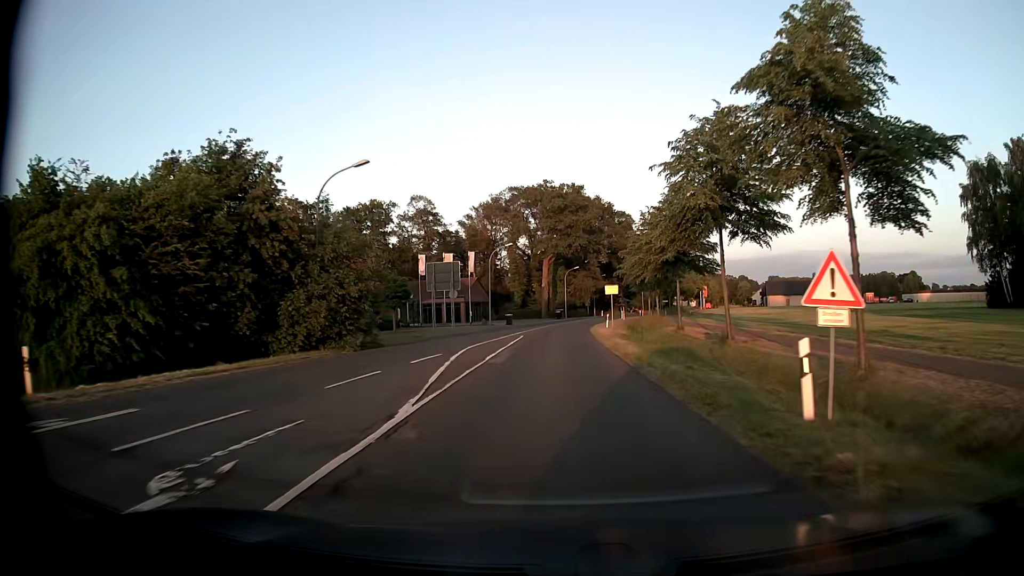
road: secondary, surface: asphalt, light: Day
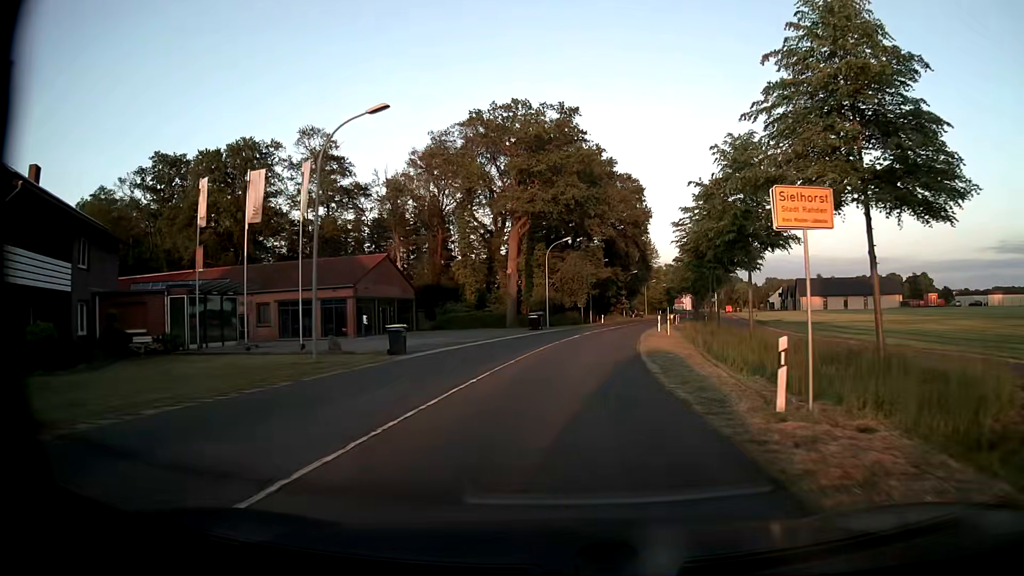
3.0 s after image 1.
(+0.2, +42.4) m; +2°
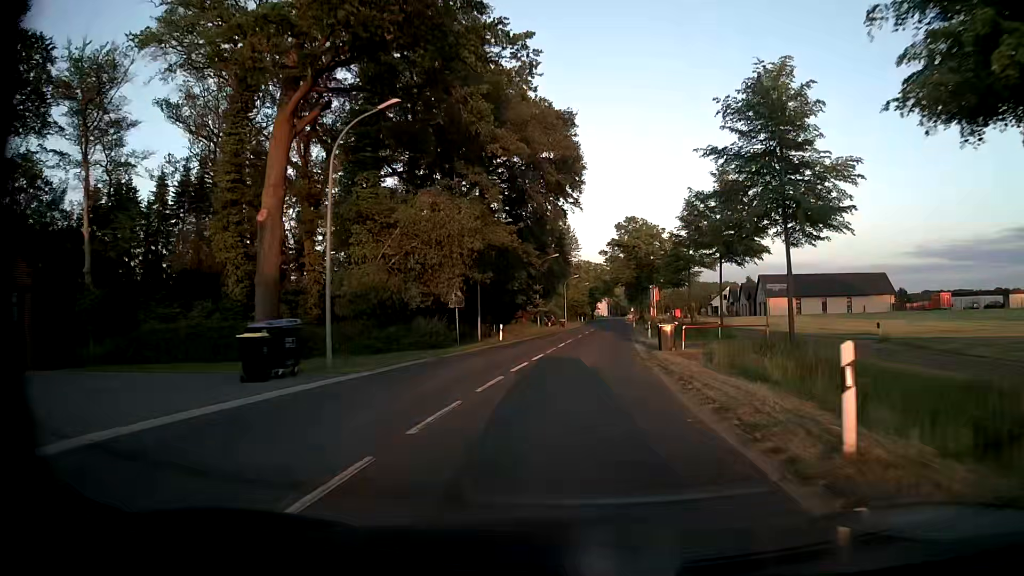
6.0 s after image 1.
(+2.6, +38.2) m; +8°
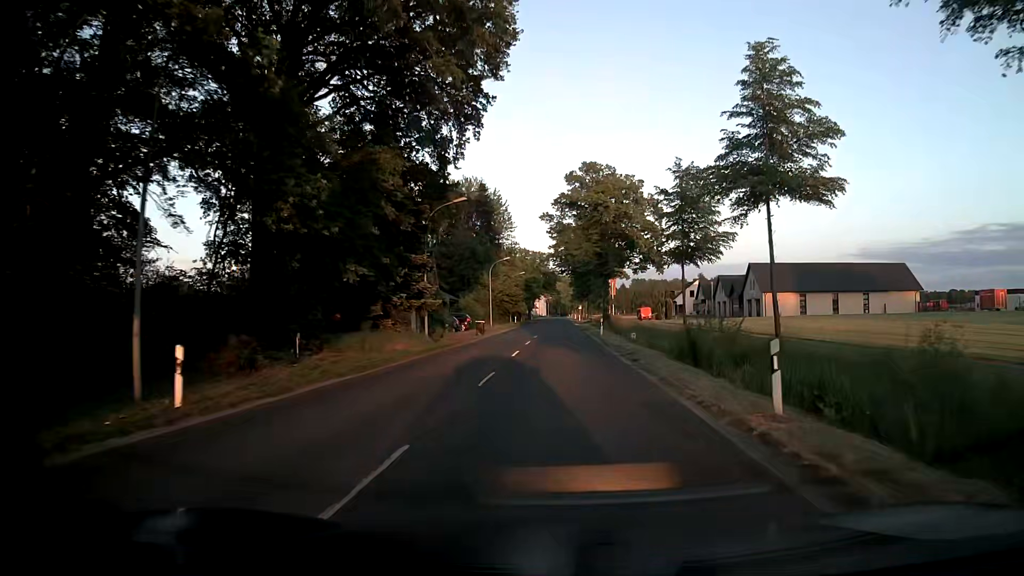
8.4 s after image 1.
(+1.5, +31.3) m; +5°
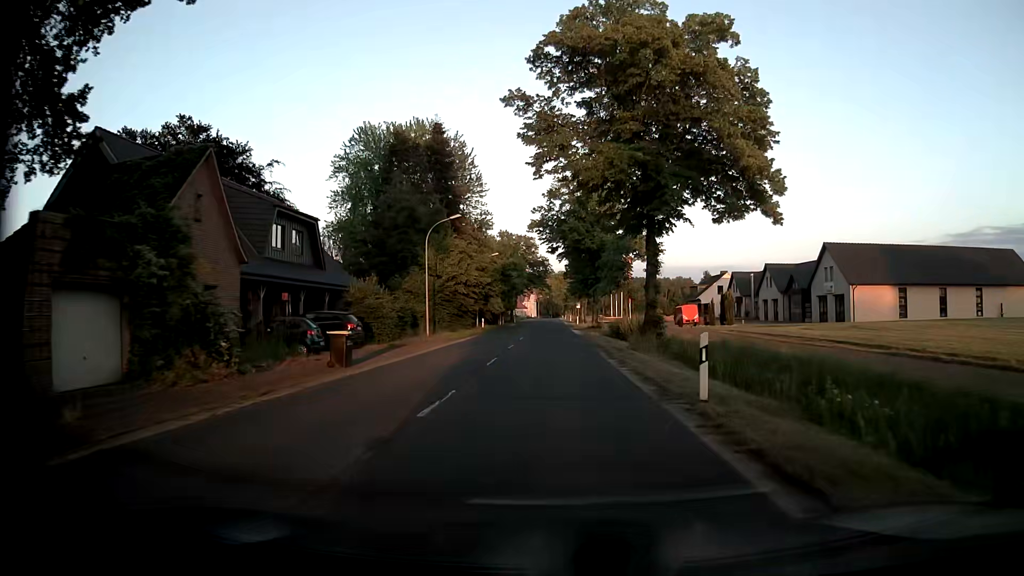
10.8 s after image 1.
(+0.7, +31.4) m; +2°
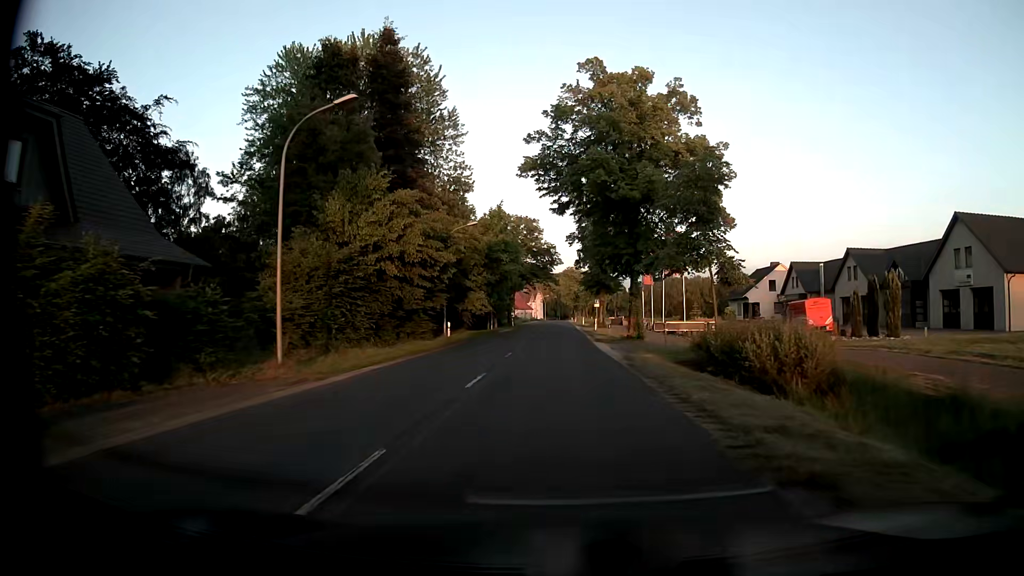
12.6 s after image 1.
(-0.3, +23.5) m; -1°
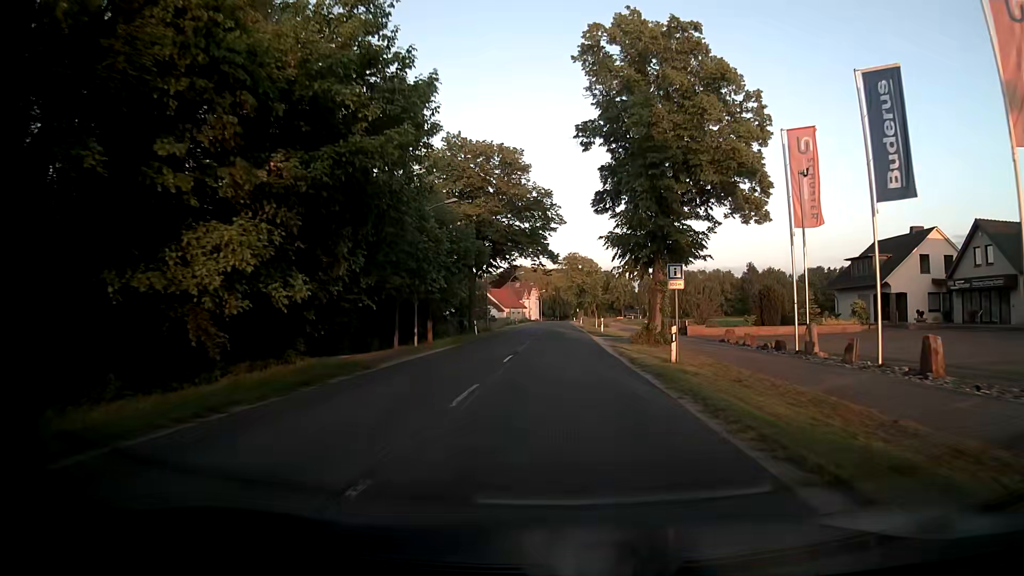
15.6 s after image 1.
(+0.2, +39.0) m; 0°
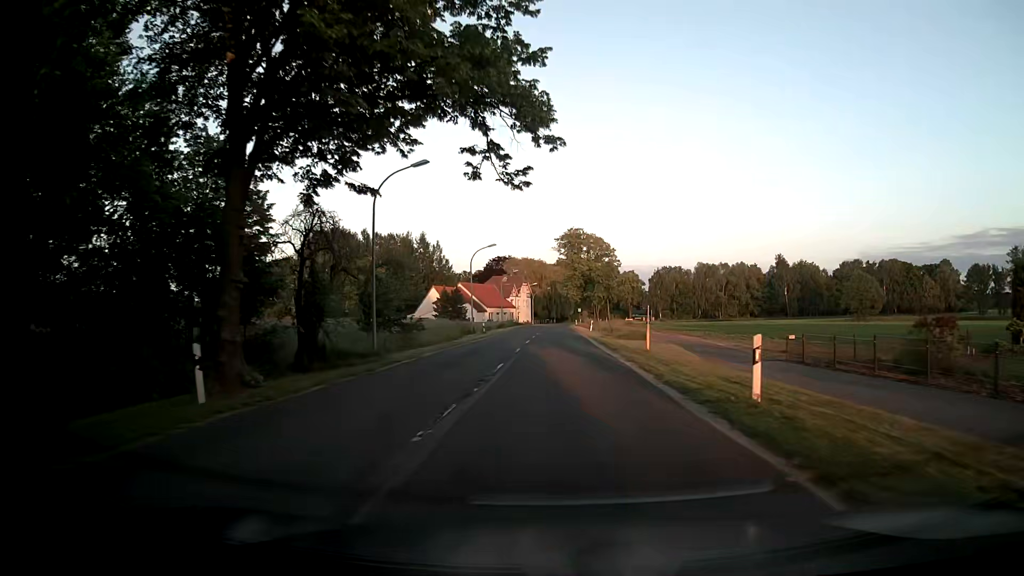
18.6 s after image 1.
(+0.2, +38.9) m; +1°
(0, +10) (0, +20) (0, +30) (0, +40) (0, +50) (0, +60) (0, +70) (0, +80) (0, +90) (0, +100) m
